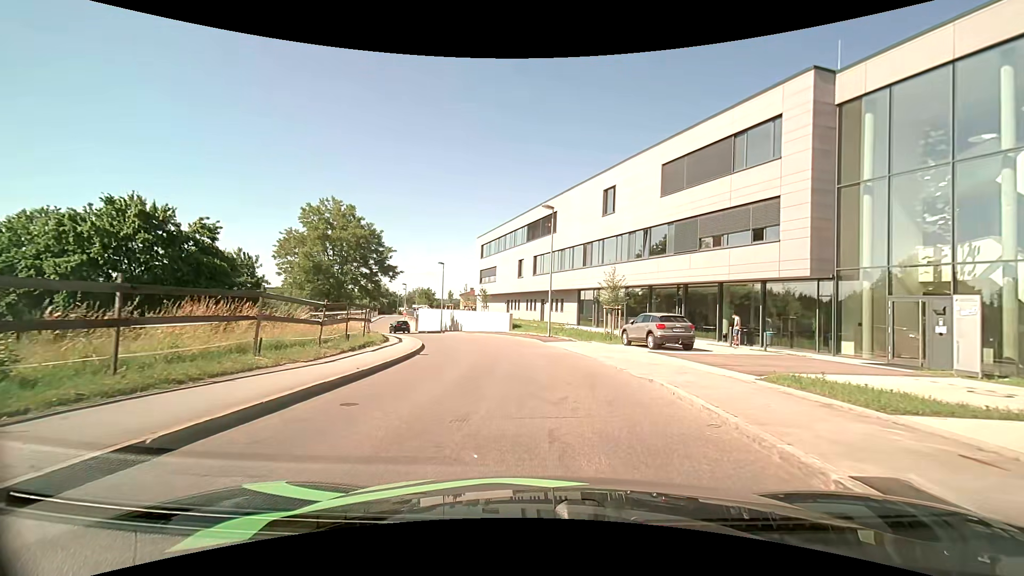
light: Day
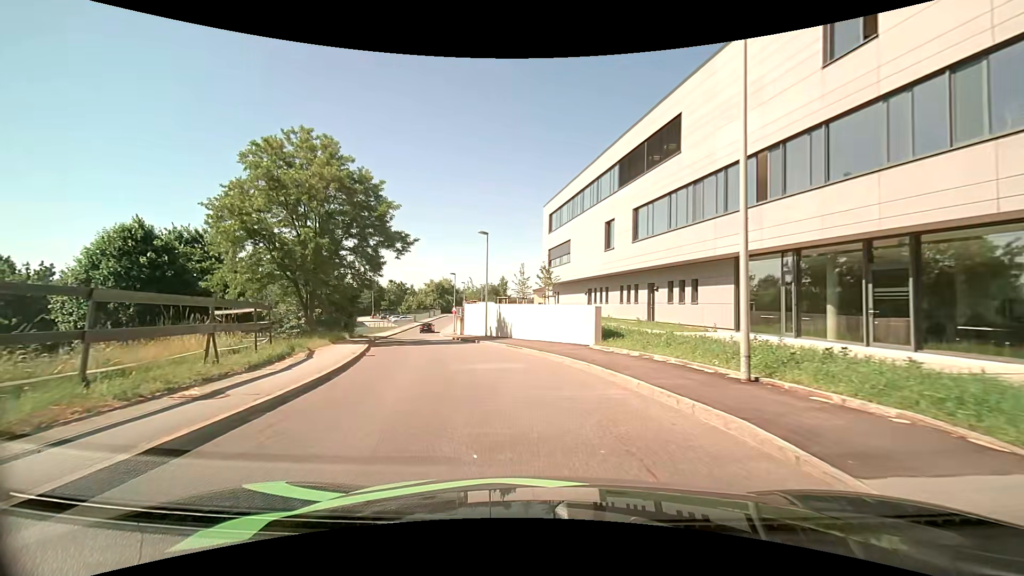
(-1.4, +21.8) m; -10°
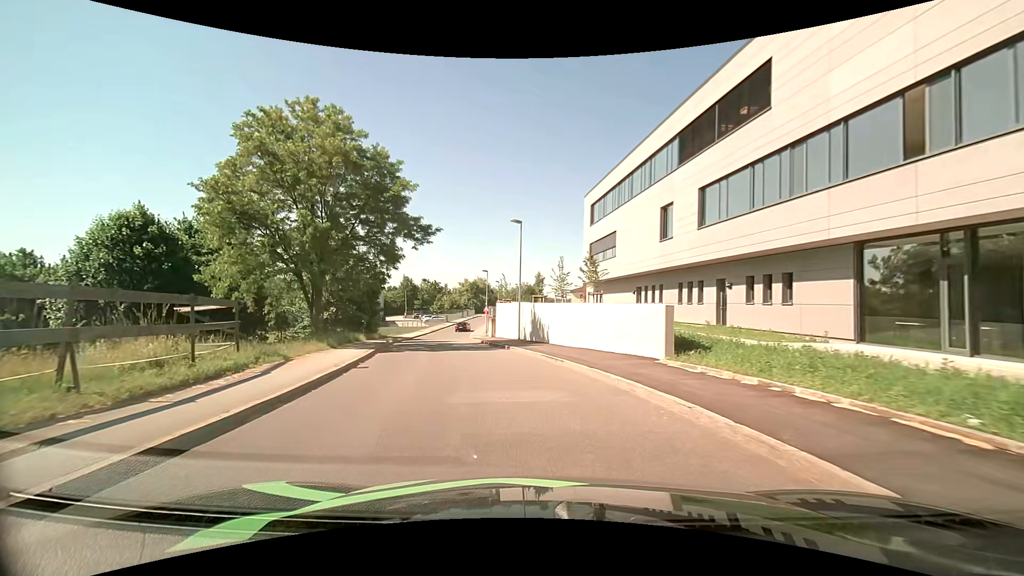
(-0.2, +5.0) m; -4°
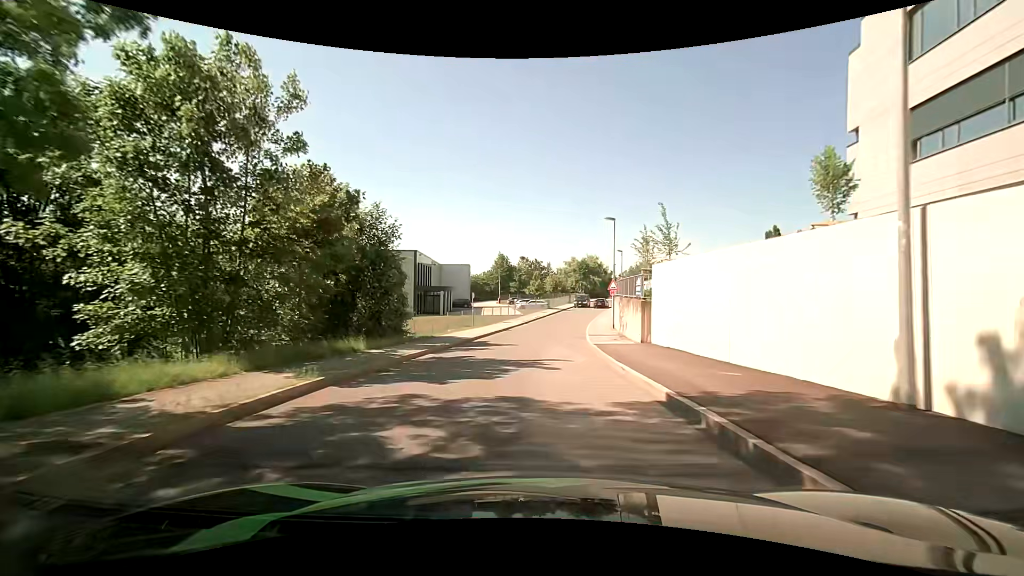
(-3.6, +26.6) m; -12°
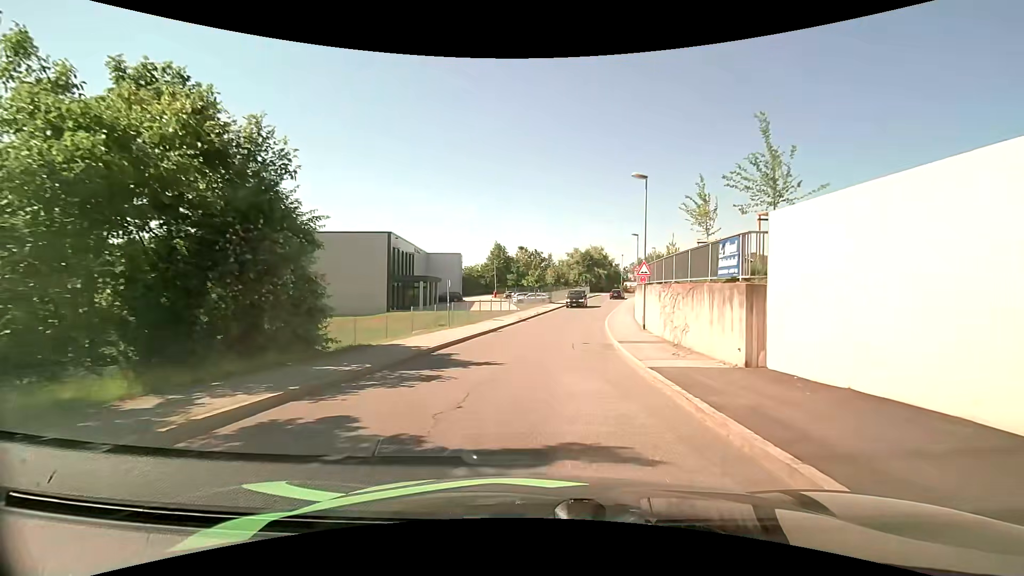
(0.0, +10.1) m; 0°
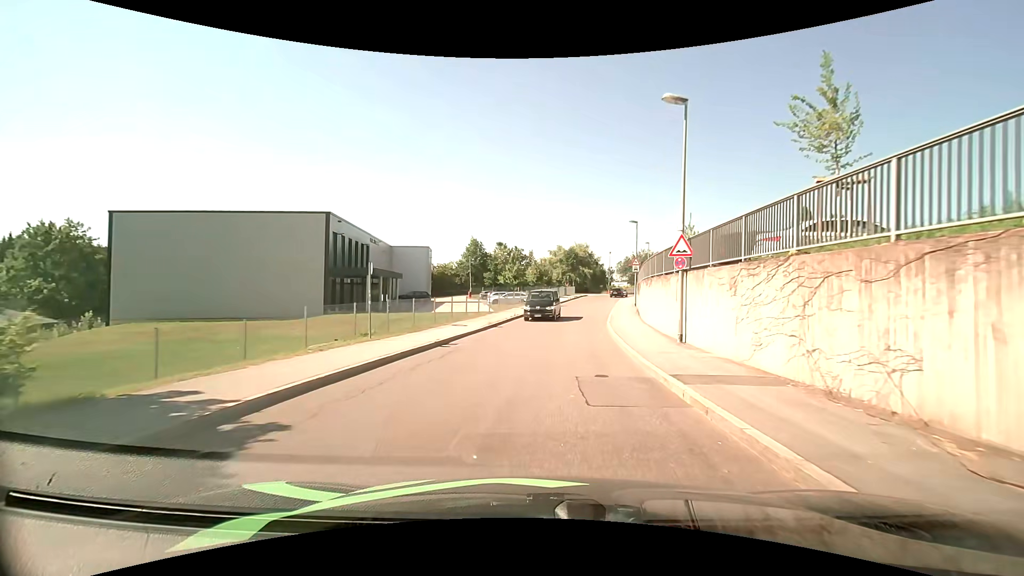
(+0.2, +9.8) m; +3°
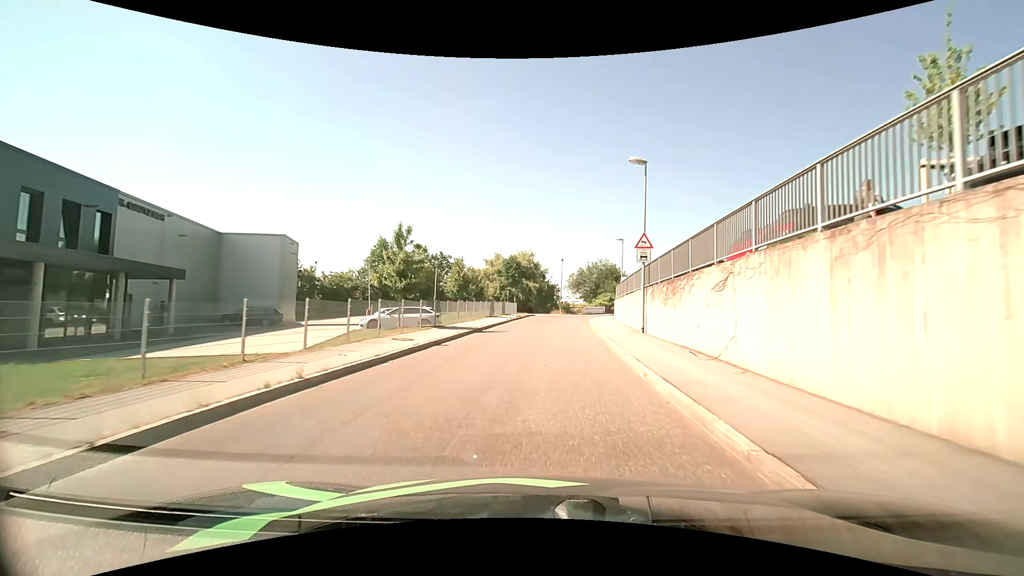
(+1.1, +24.5) m; +6°
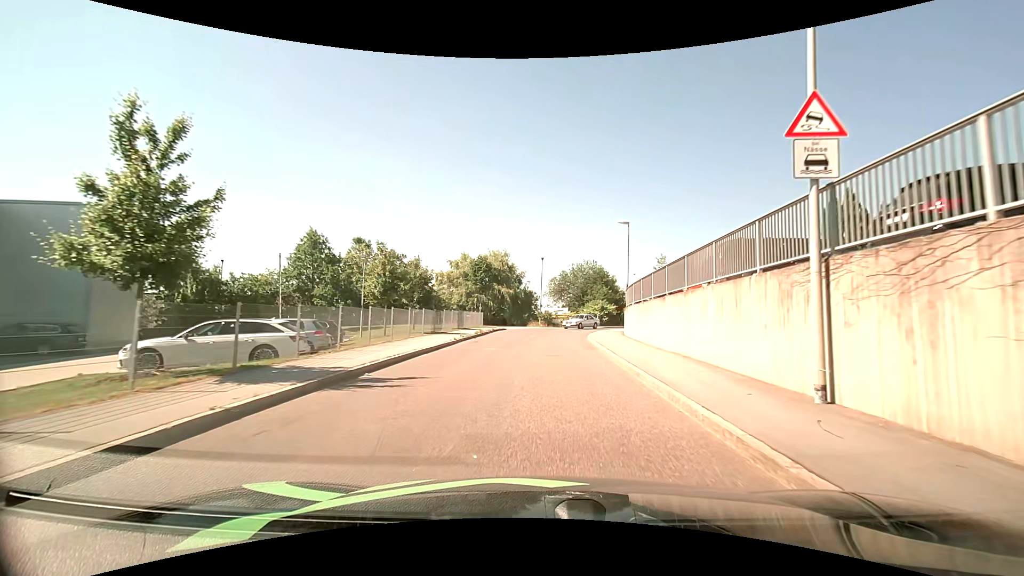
(+0.4, +15.4) m; +3°
(0, +10) (0, +20) (+1, +30) (+3, +40) (+7, +49) (+13, +56) (+22, +60) (+32, +62) (+42, +64) (+52, +64) m
